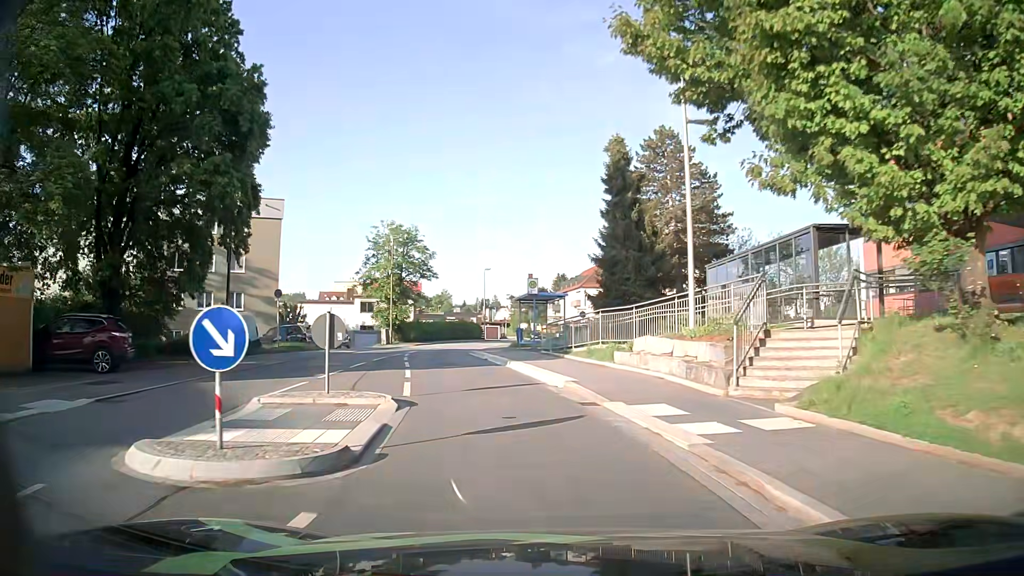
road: residential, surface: asphalt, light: Day
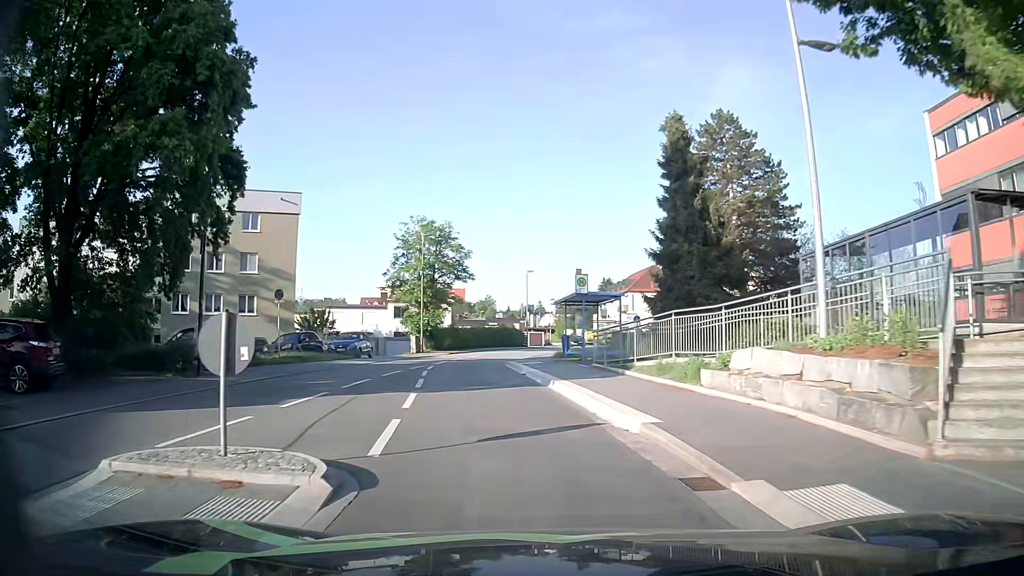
(-0.2, +5.3) m; -4°
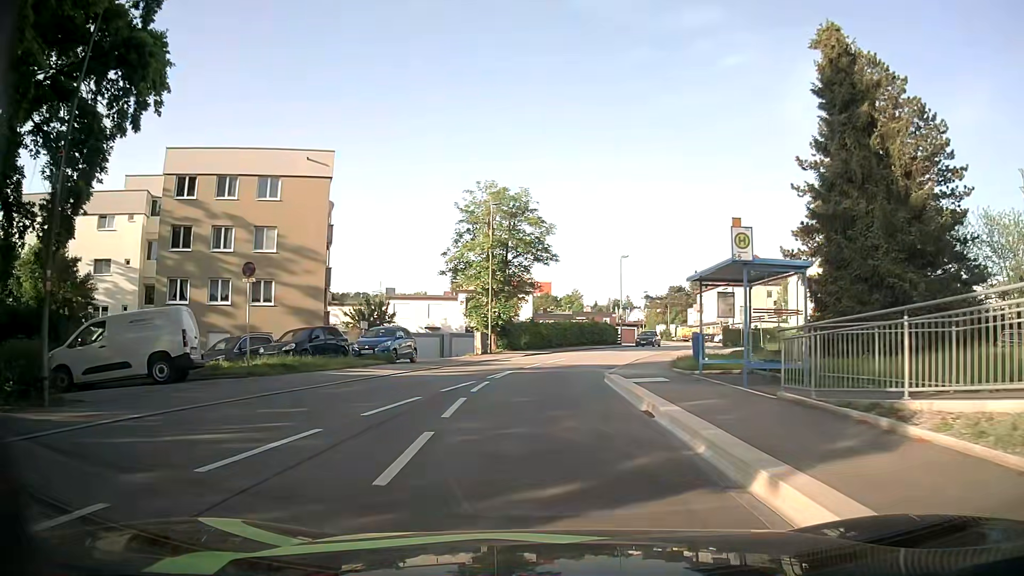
(-0.7, +10.6) m; -7°
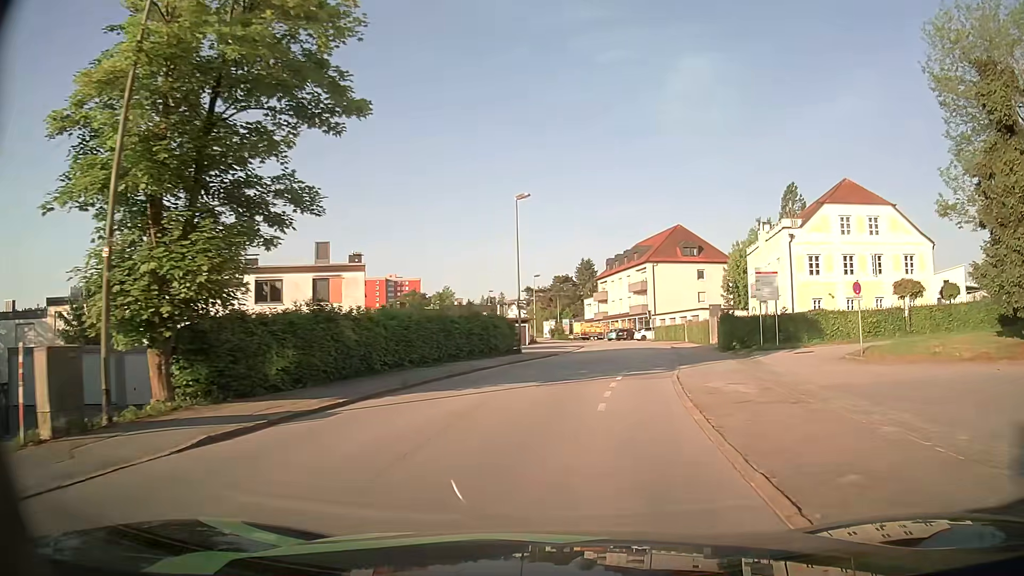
(+1.5, +27.7) m; +11°
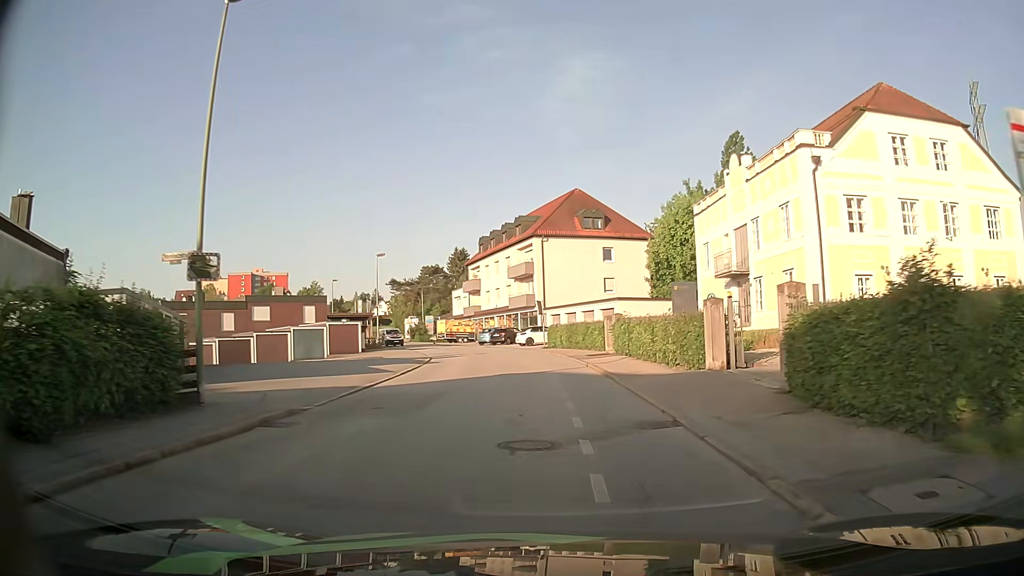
(+2.4, +23.2) m; +10°
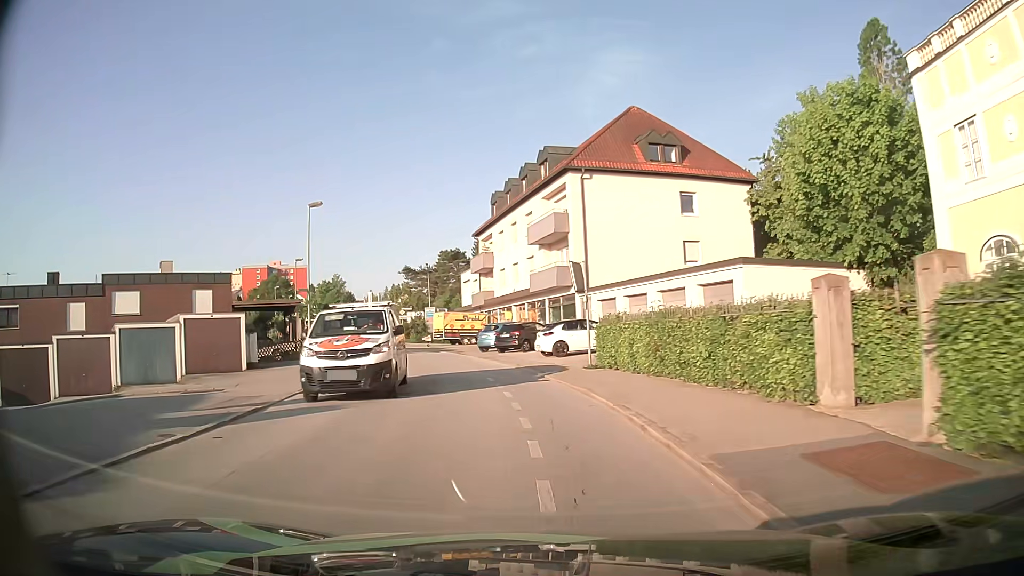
(-0.2, +24.2) m; -4°
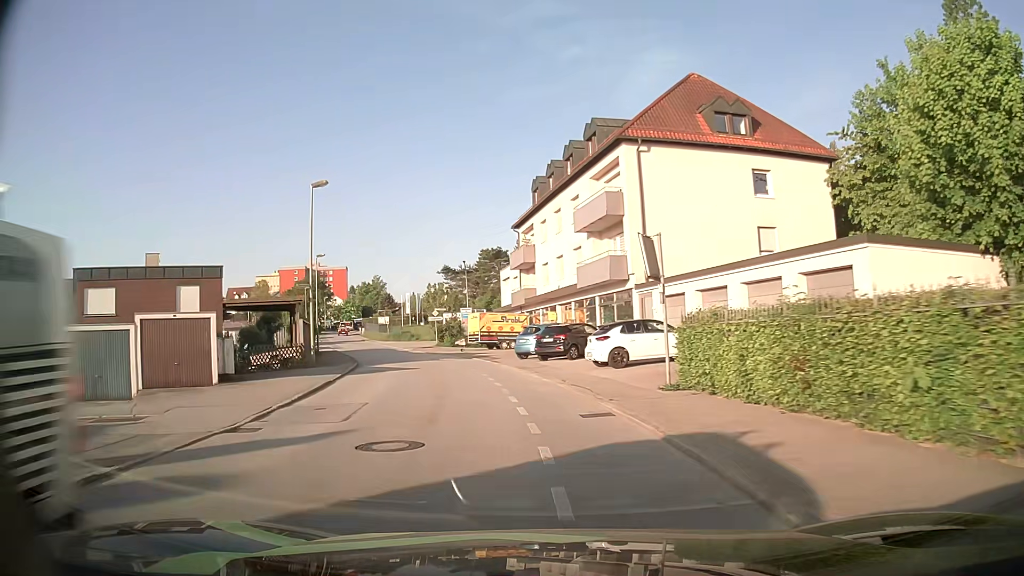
(-0.2, +6.1) m; -4°
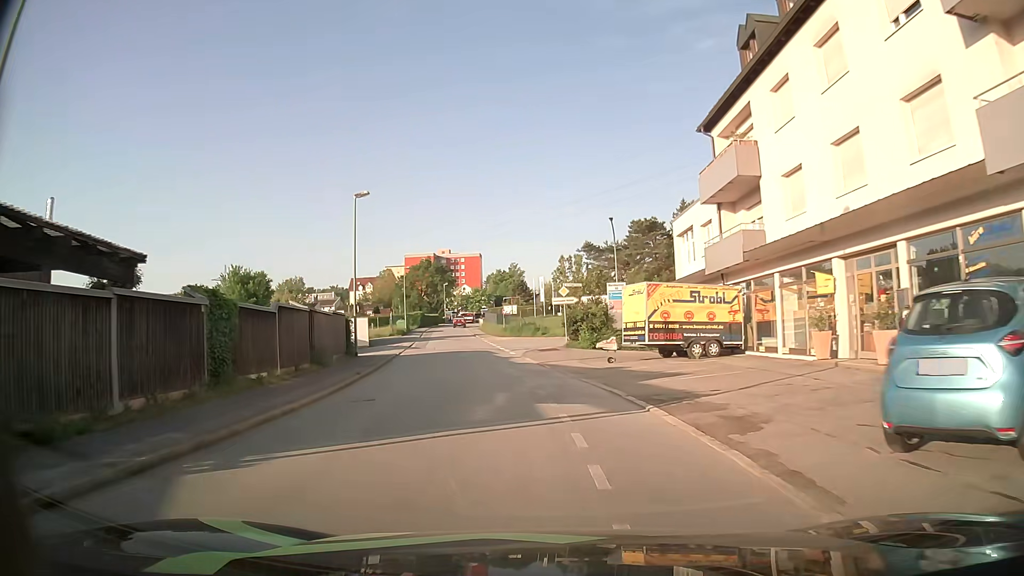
(-2.9, +25.0) m; -13°
(0, +10) (-1, +20) (-2, +30) (-4, +40) (-5, +50) (-7, +60) (-8, +69) (-10, +79) (-11, +89) (-12, +99) m
